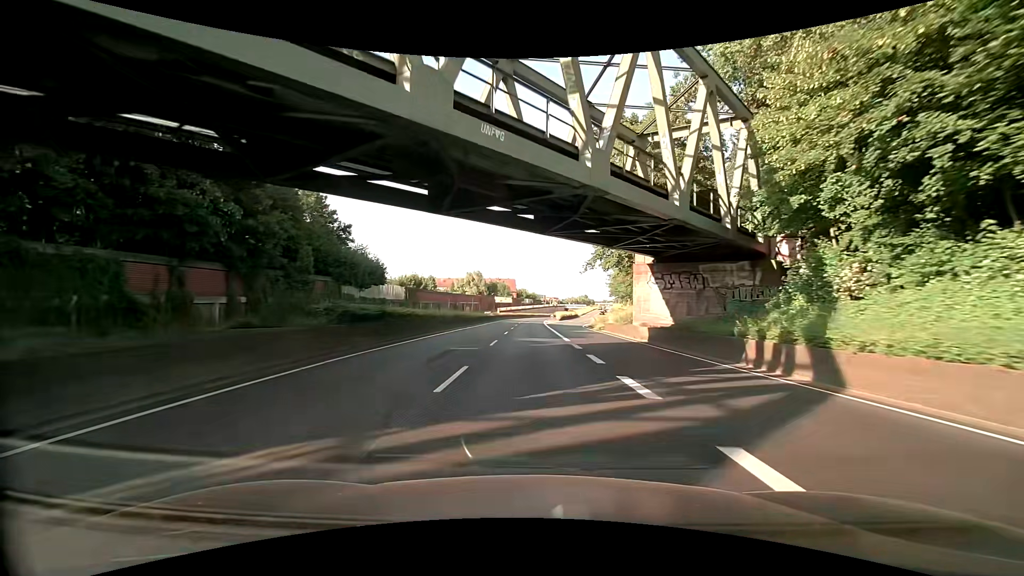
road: trunk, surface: asphalt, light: Day
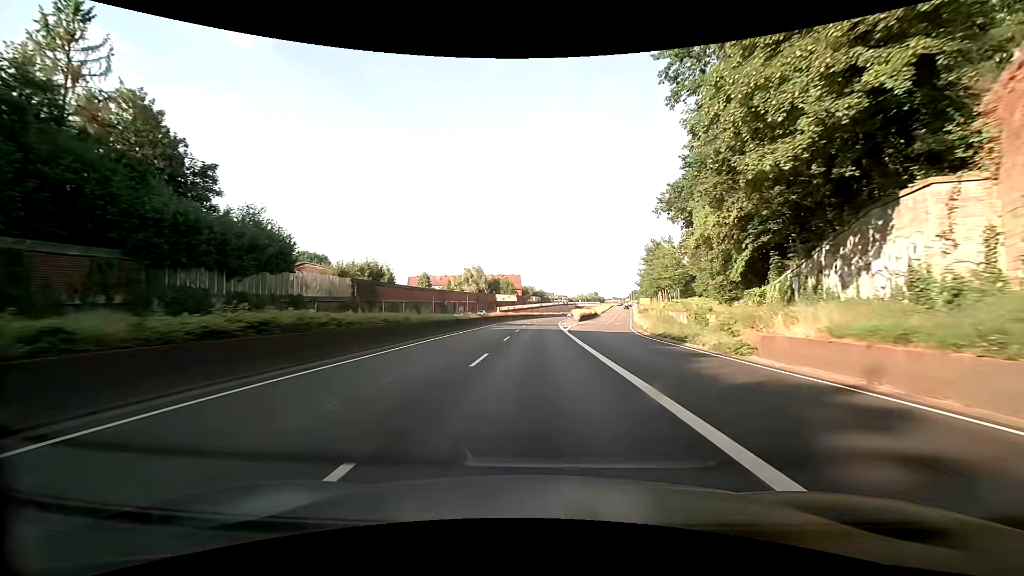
(-0.2, +32.2) m; -1°
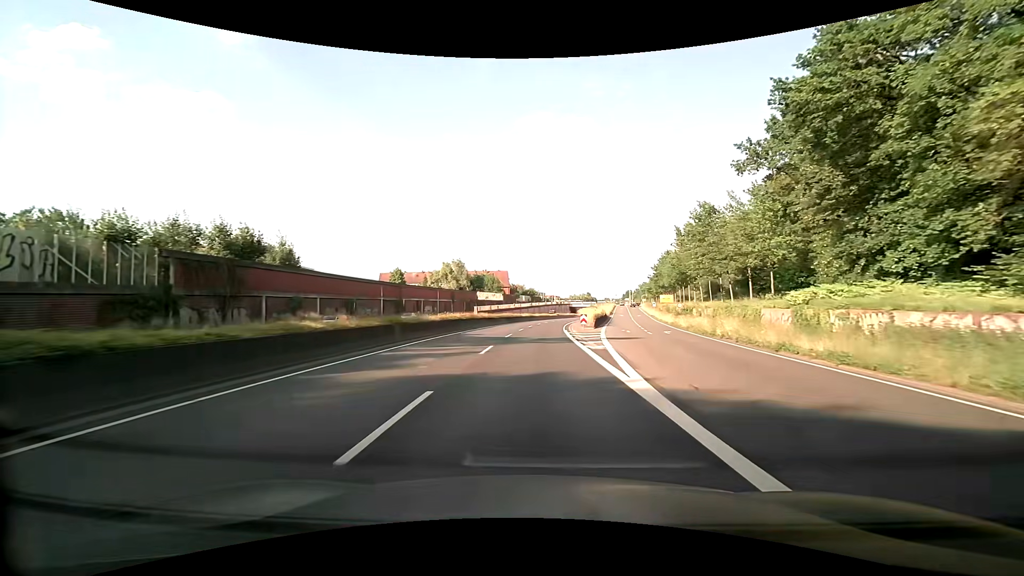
(+0.2, +32.2) m; +1°
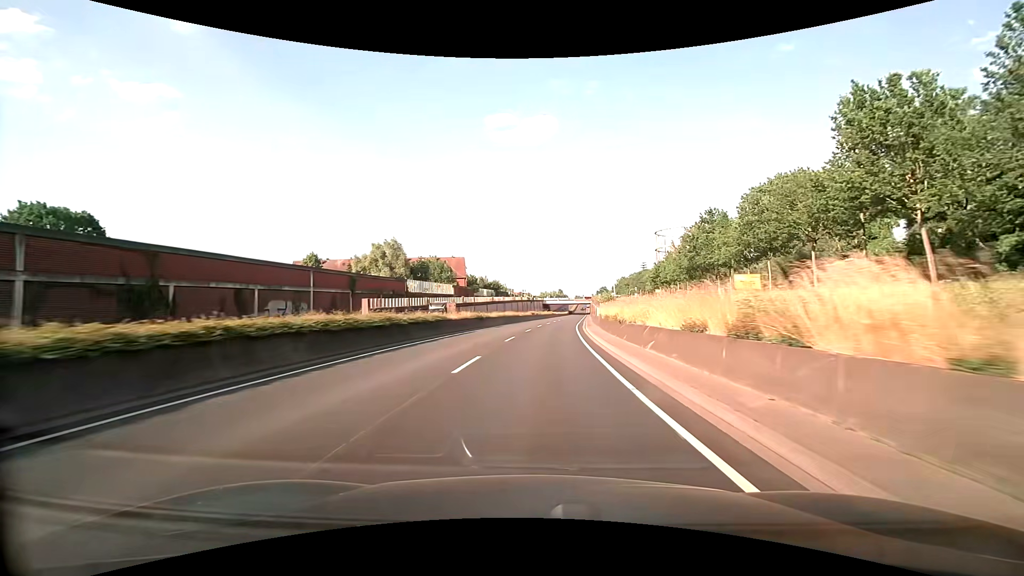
(+1.5, +53.8) m; +4°
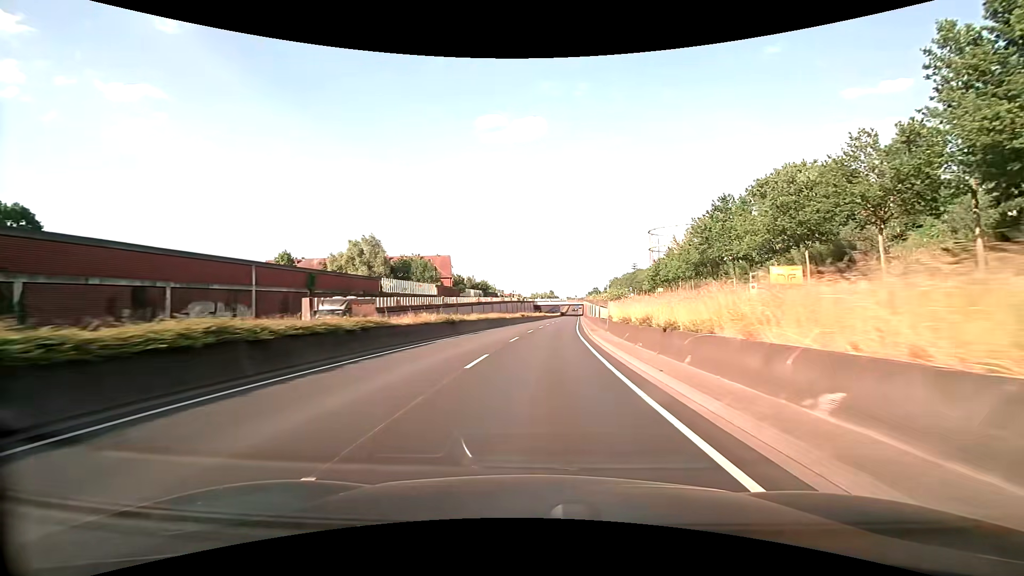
(0.0, +10.8) m; +1°
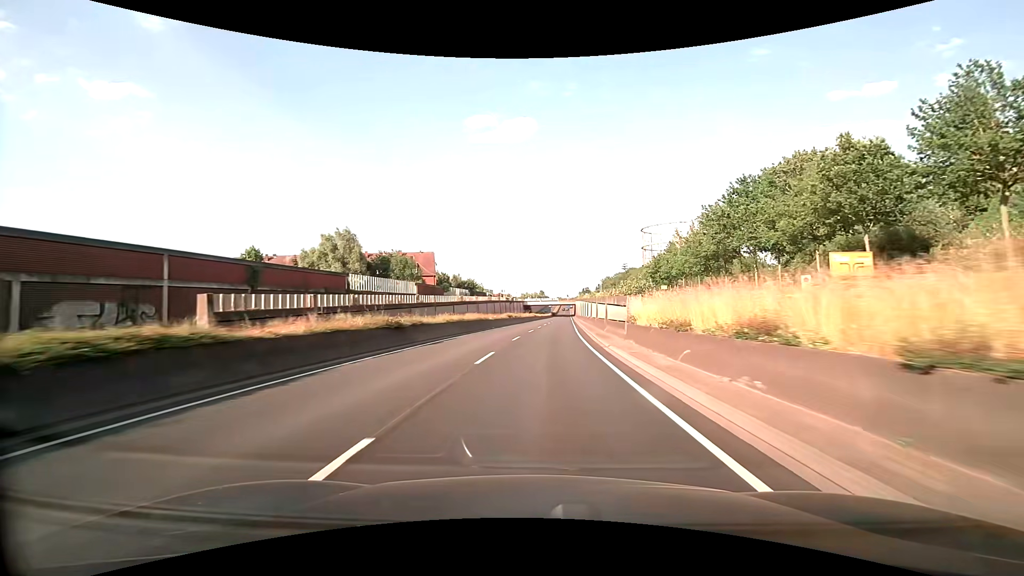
(+0.1, +10.8) m; +1°
